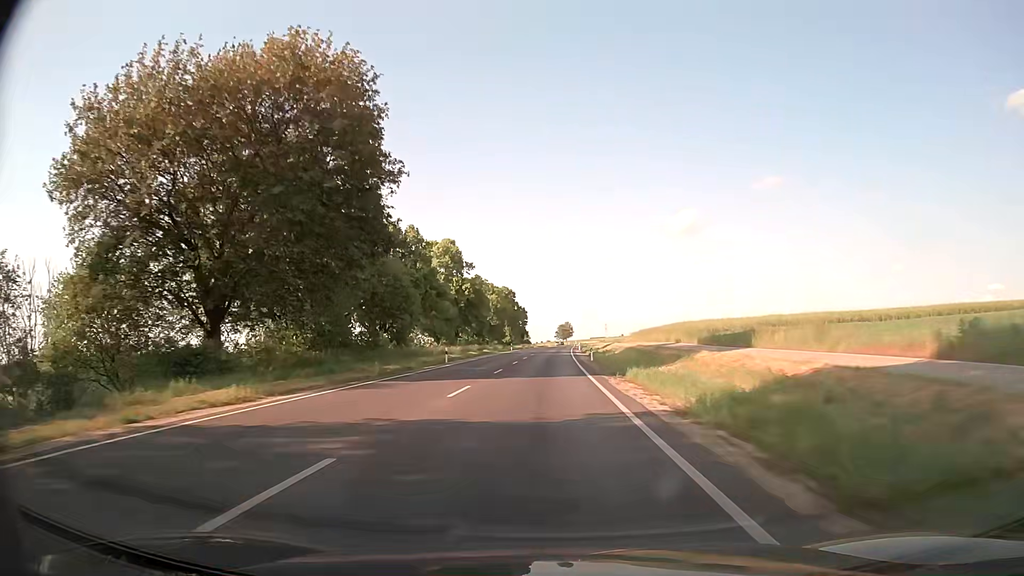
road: secondary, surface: asphalt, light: Day
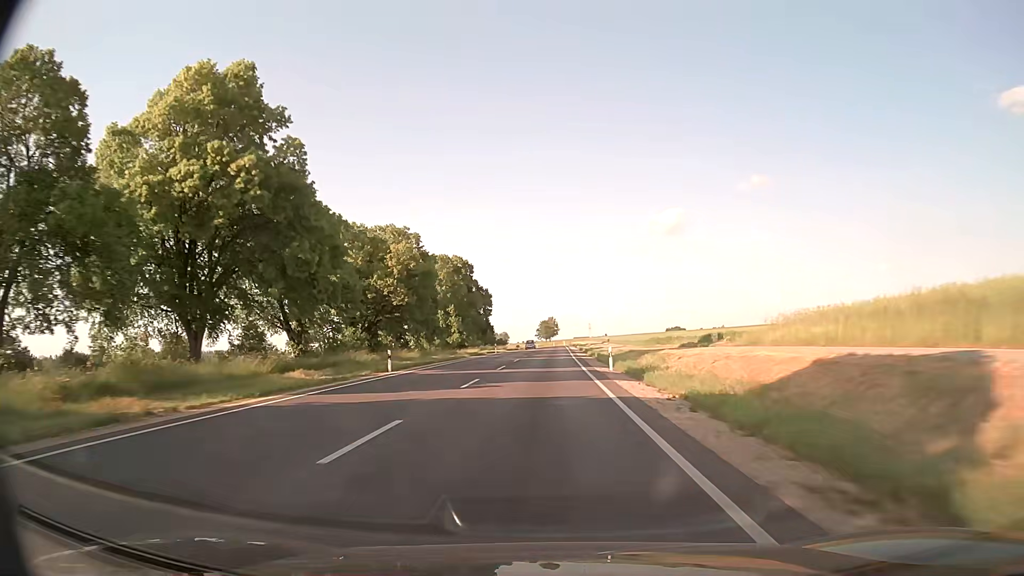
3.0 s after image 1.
(+1.1, +69.3) m; +2°
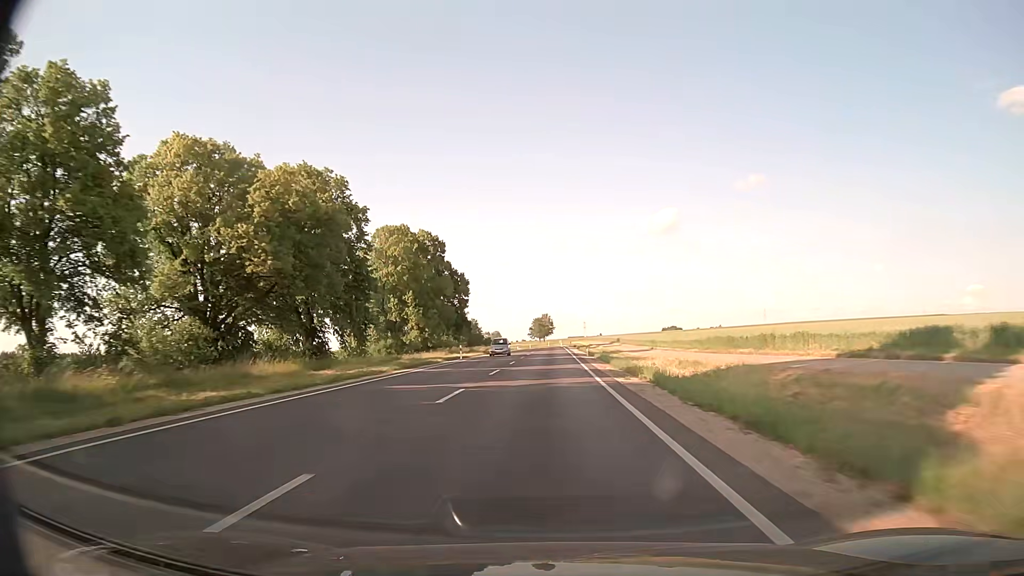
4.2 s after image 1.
(+0.1, +28.3) m; +1°
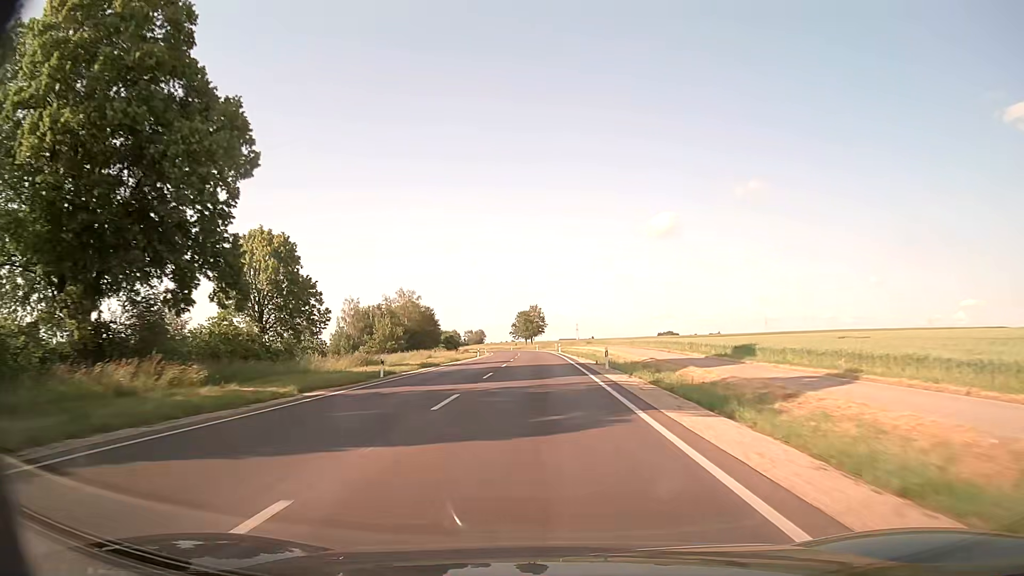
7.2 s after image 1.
(+0.3, +71.9) m; +1°
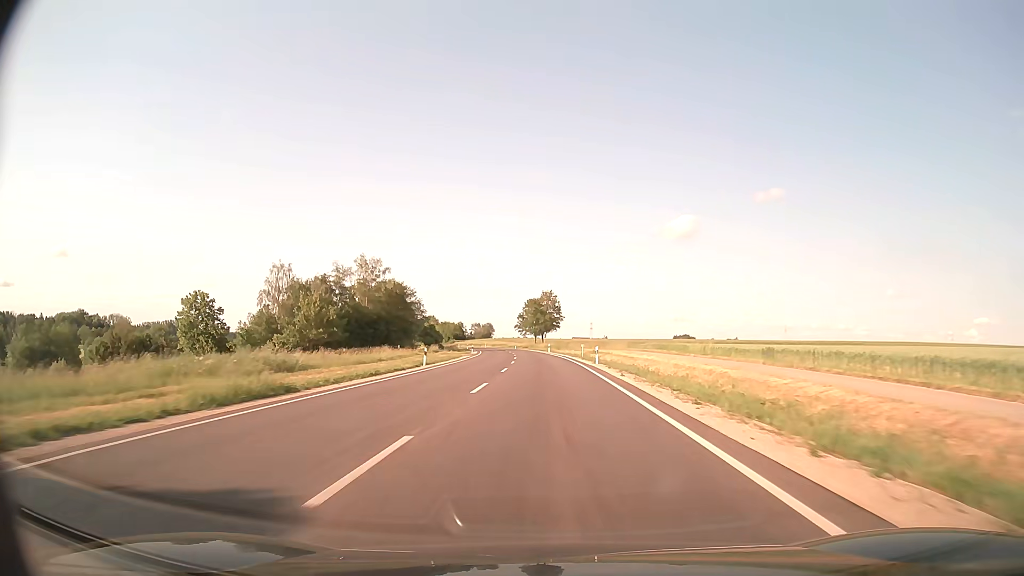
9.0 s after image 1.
(-0.6, +43.7) m; -1°
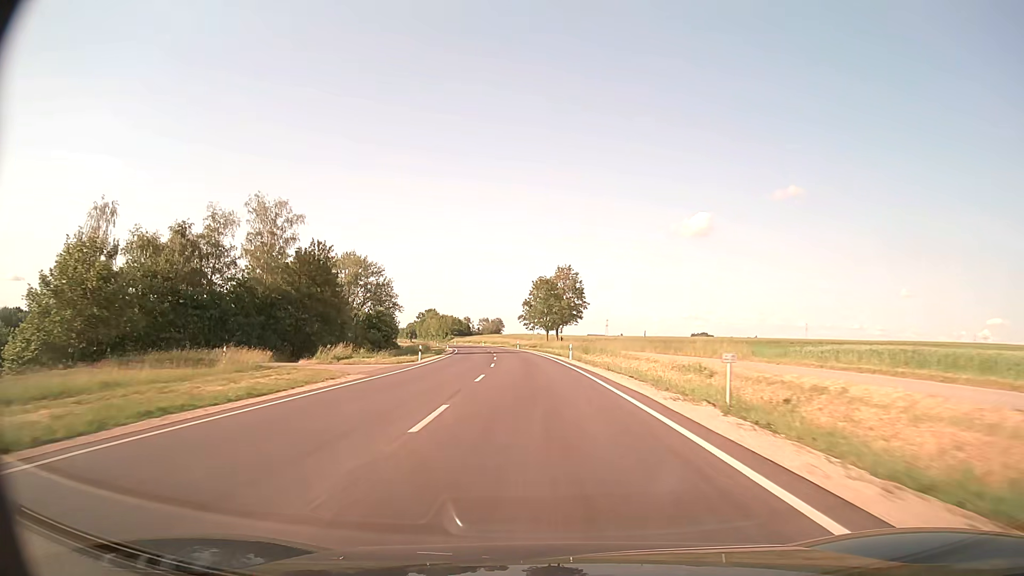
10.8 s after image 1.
(-0.2, +43.5) m; -1°
